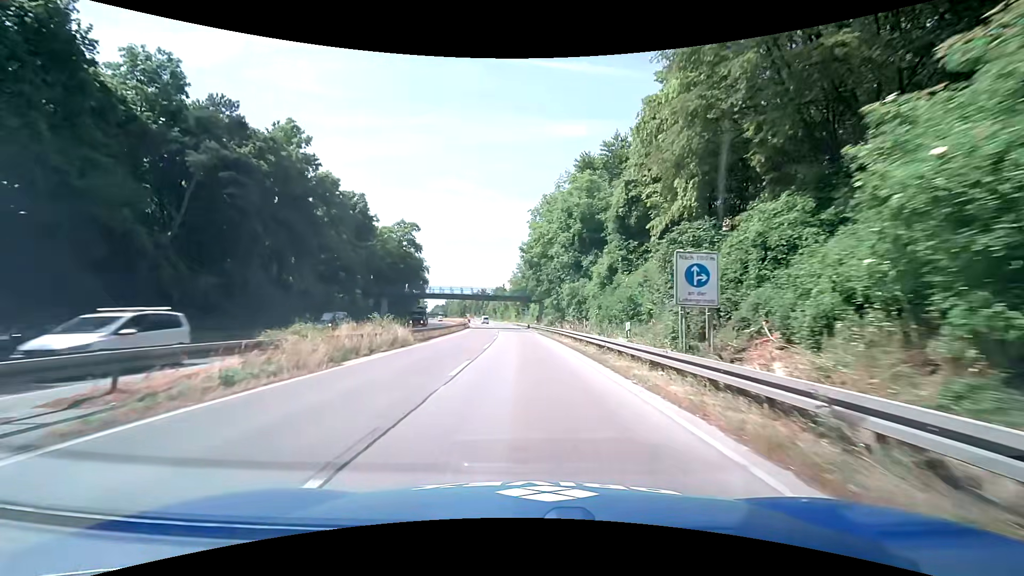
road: trunk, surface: asphalt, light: Day
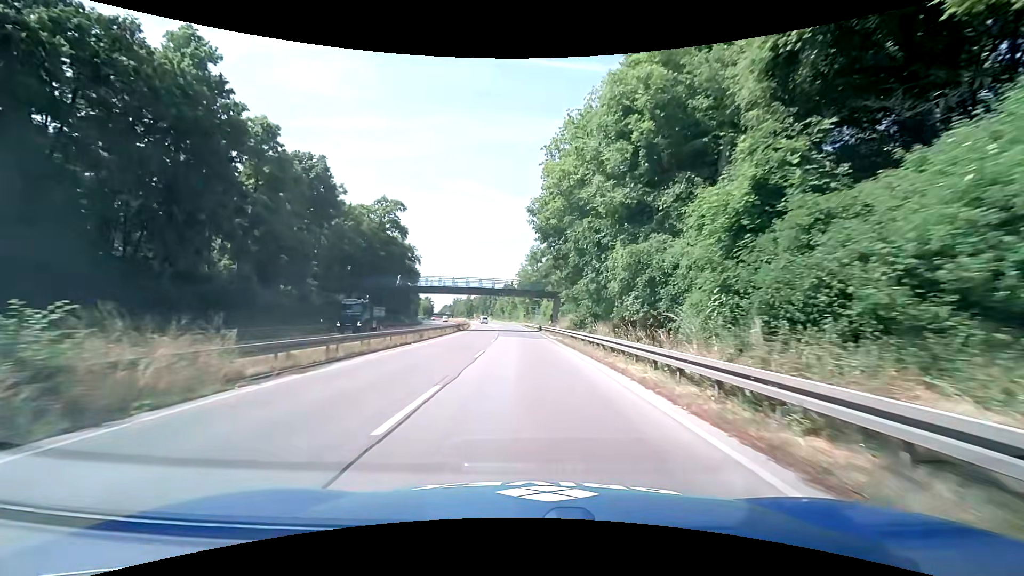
(0.0, +18.4) m; 0°
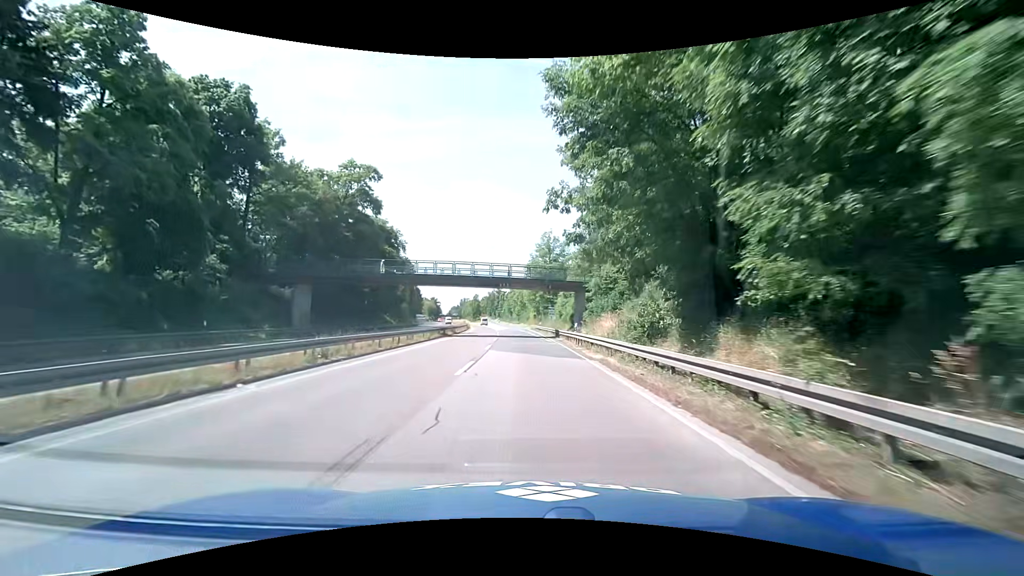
(-0.2, +18.4) m; -2°
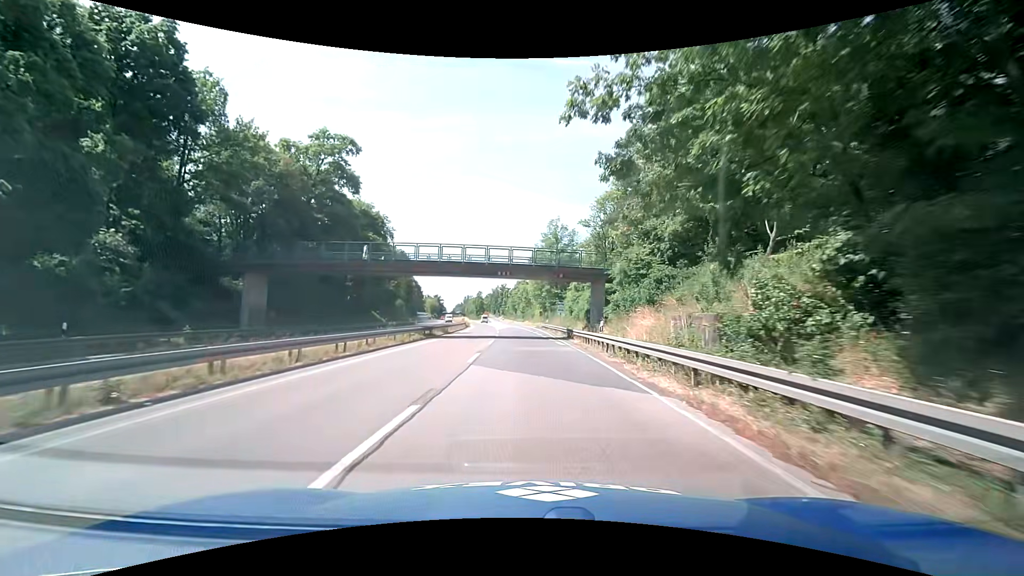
(0.0, +9.2) m; 0°
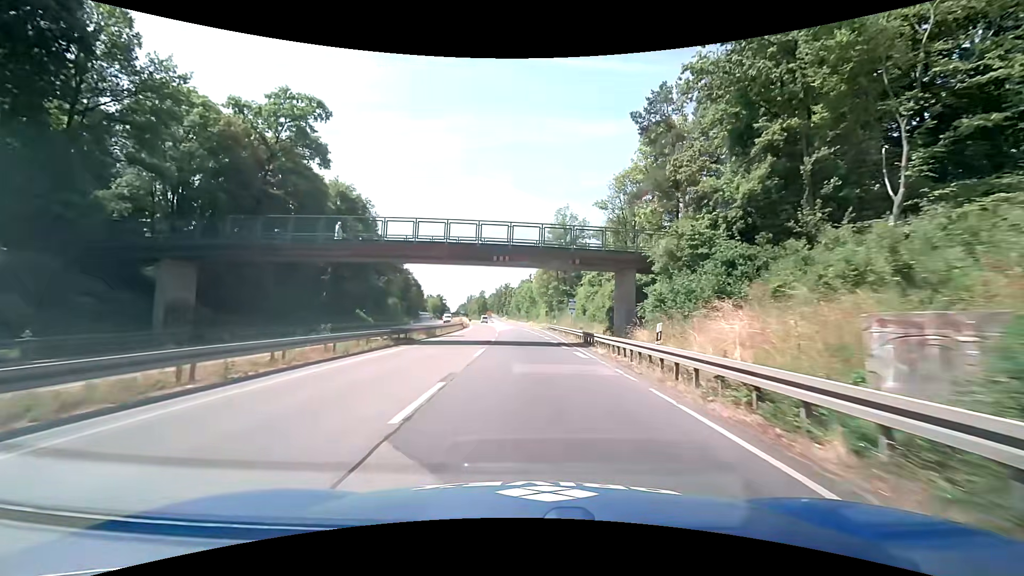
(0.0, +9.2) m; -1°
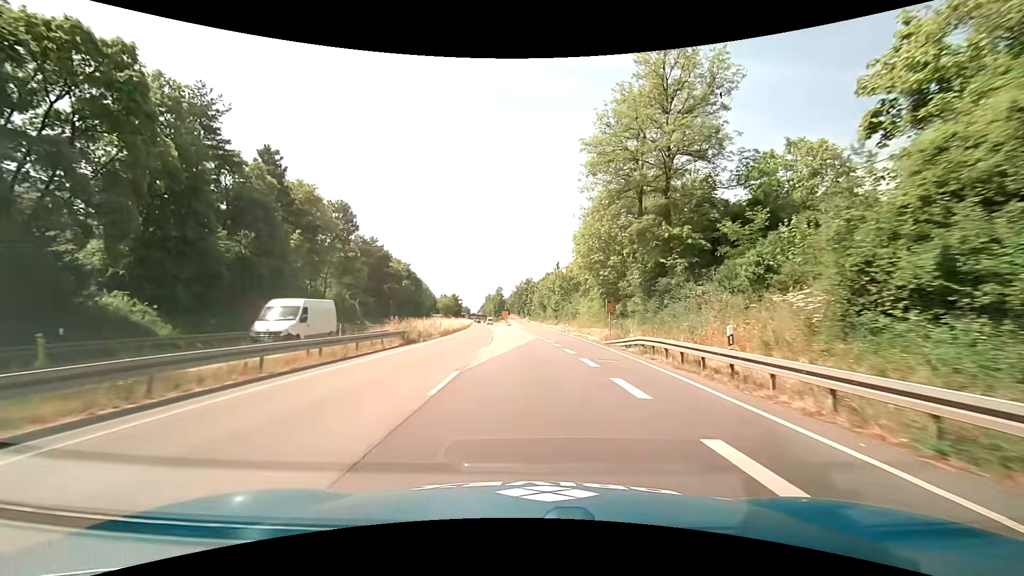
(-0.7, +45.7) m; -2°
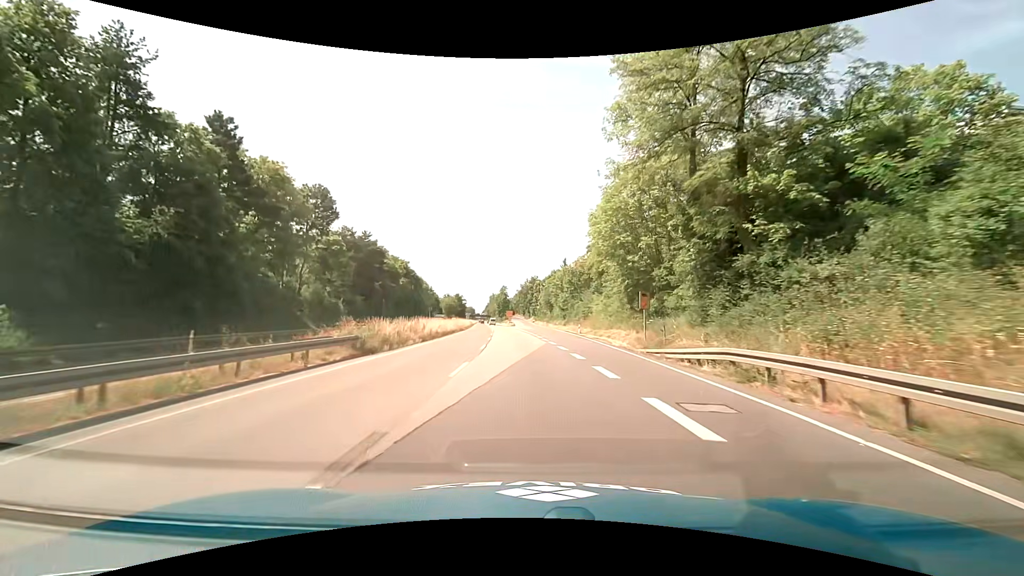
(-0.1, +9.1) m; -1°
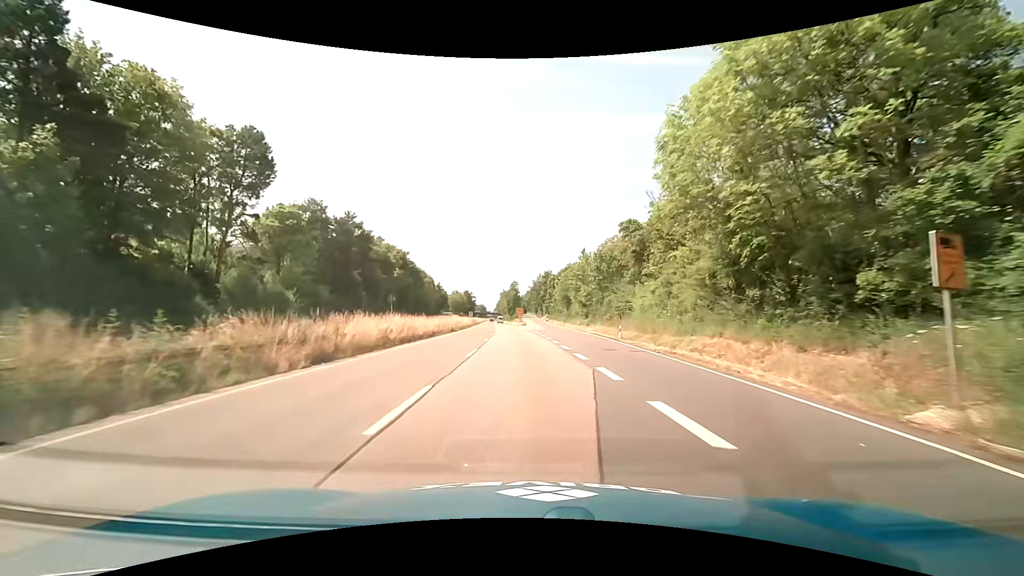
(-0.3, +18.3) m; -2°
(0, +10) (0, +20) (0, +30) (-1, +40) (-1, +50) (-1, +60) (-2, +70) (-3, +80) (-3, +90) (-4, +100) m
